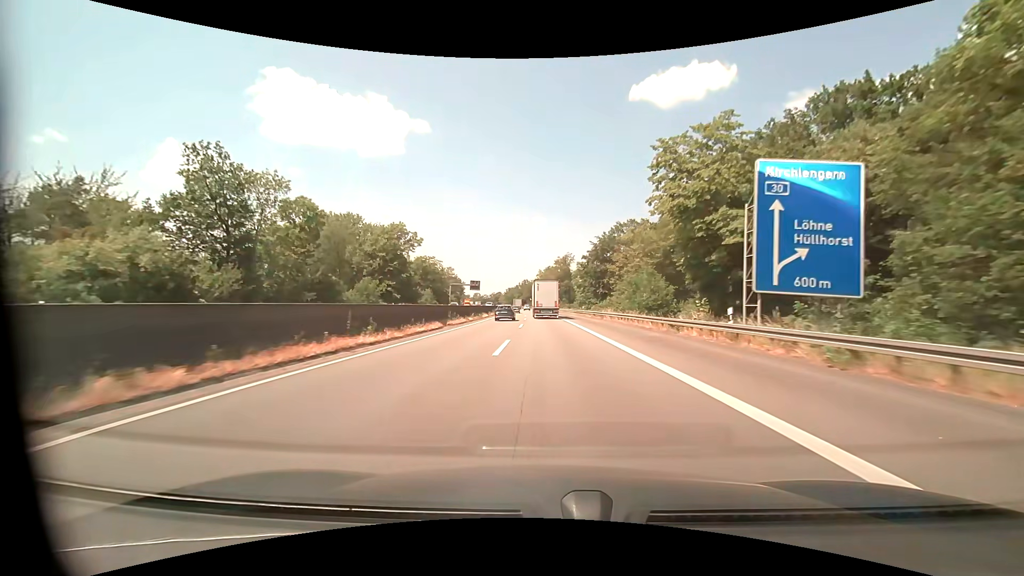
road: motorway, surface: asphalt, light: Day
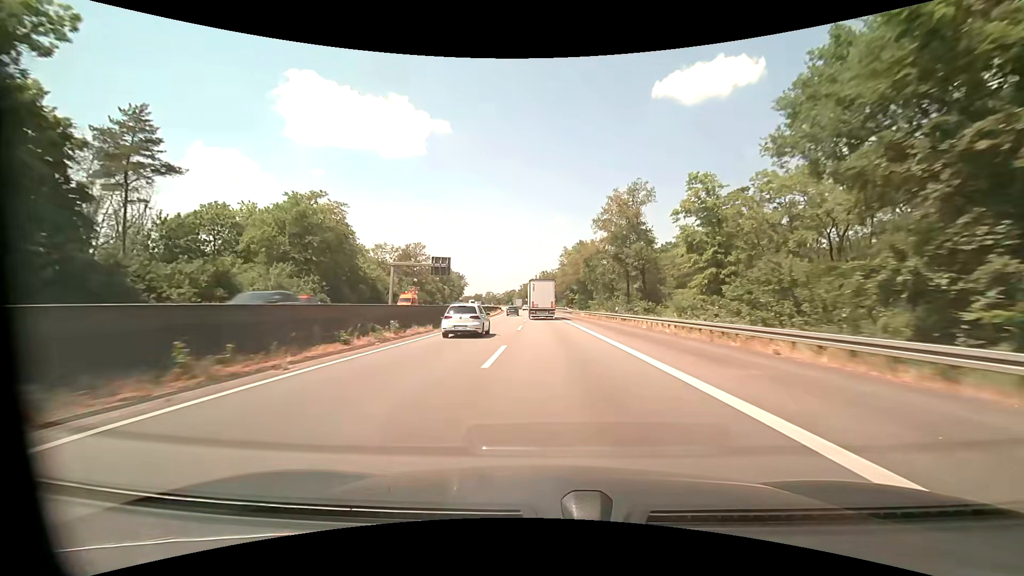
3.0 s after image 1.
(-1.6, +74.3) m; -3°
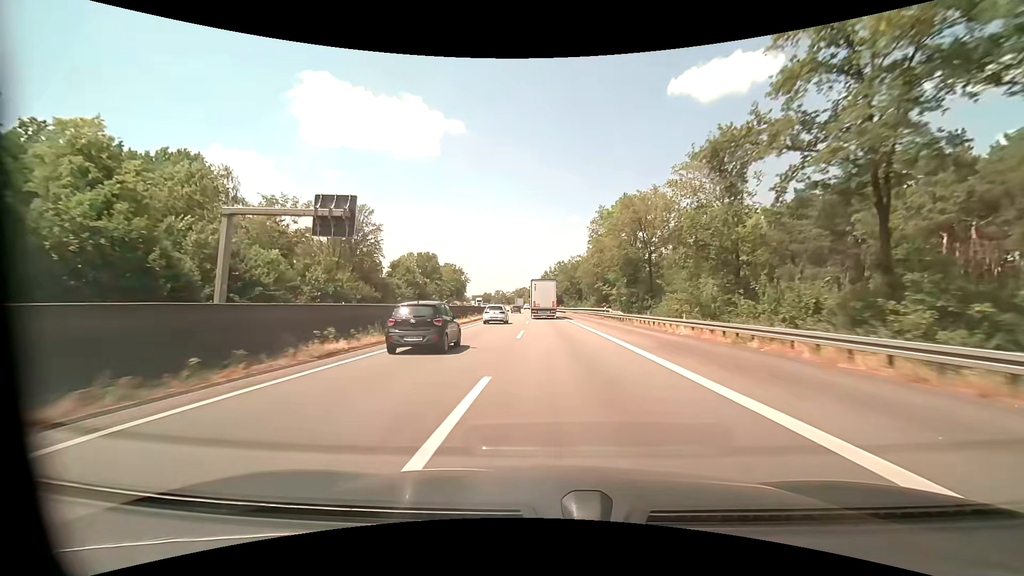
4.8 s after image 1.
(-0.5, +43.6) m; -2°
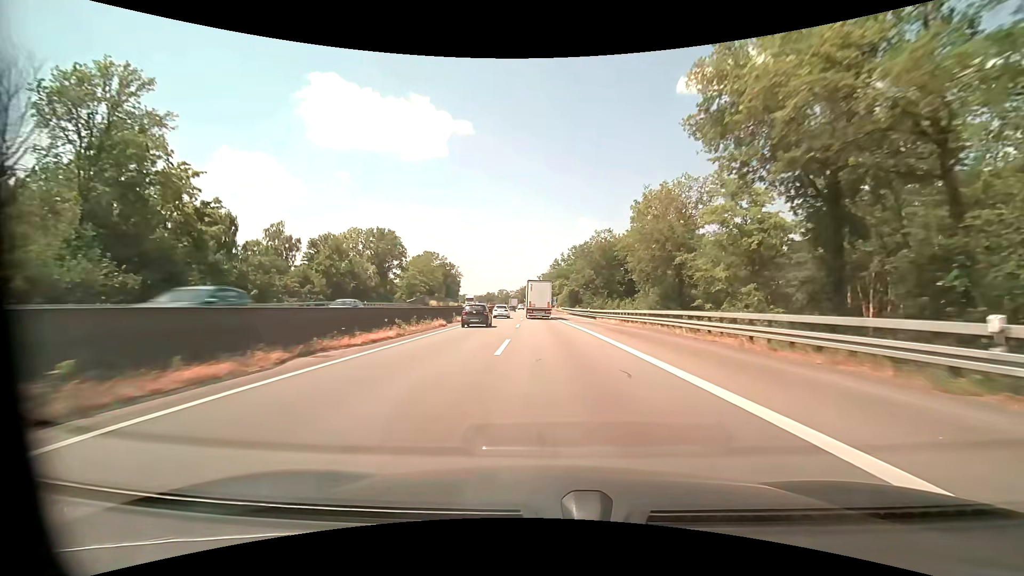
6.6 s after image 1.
(-0.3, +43.5) m; -1°
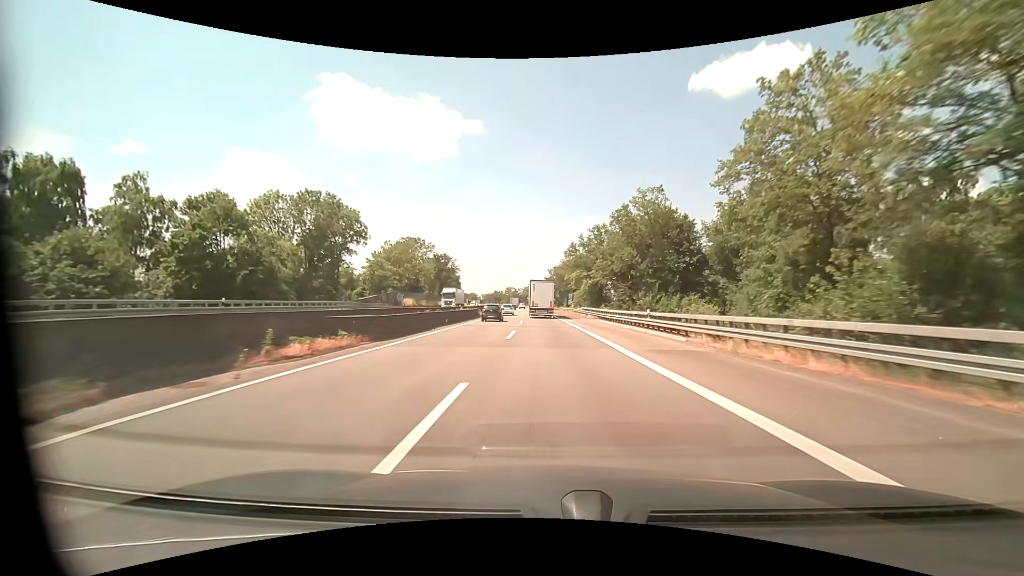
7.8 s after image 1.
(-0.2, +29.0) m; -1°
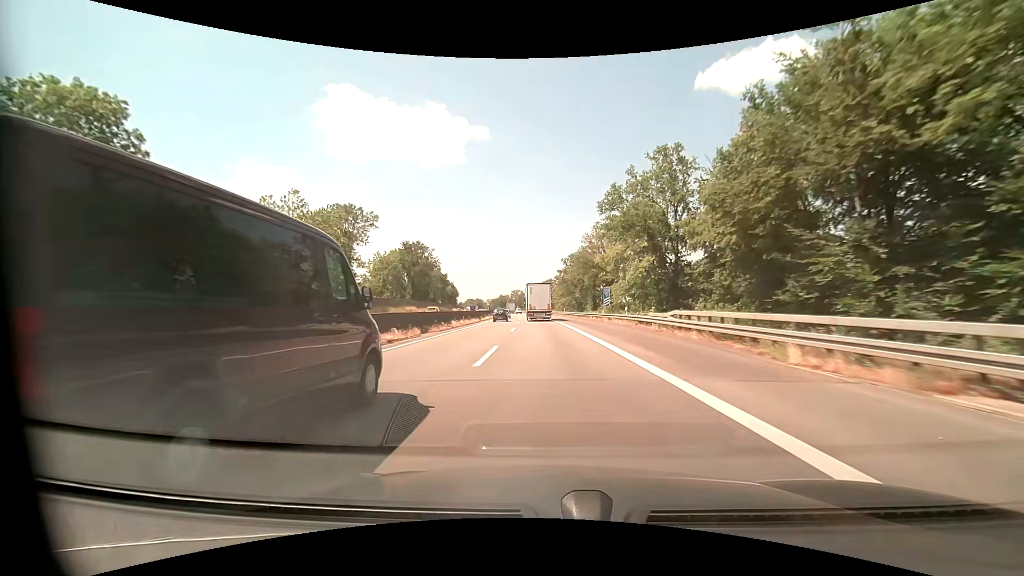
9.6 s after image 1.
(-0.4, +44.8) m; -1°
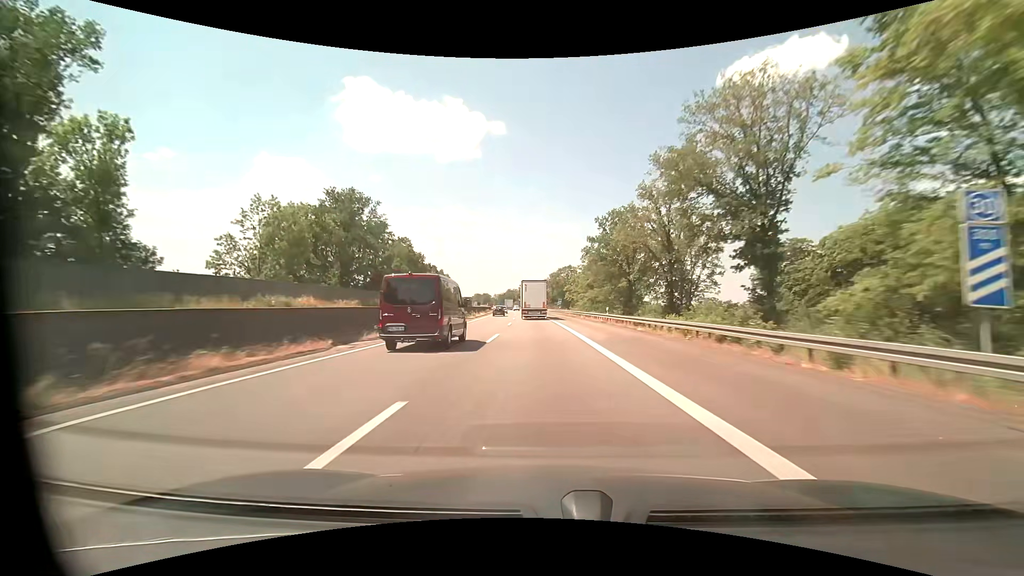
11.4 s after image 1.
(-0.6, +47.0) m; -1°
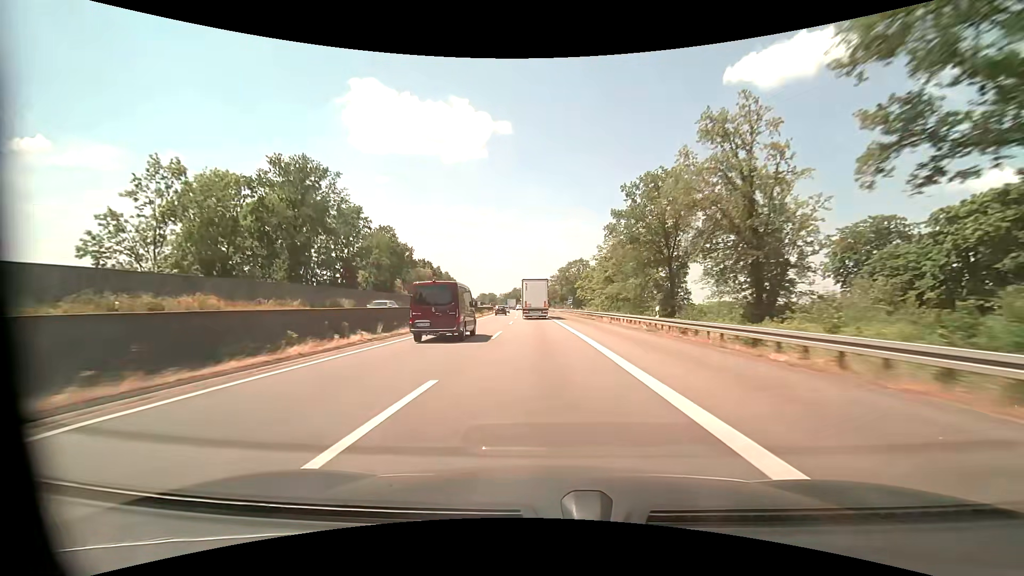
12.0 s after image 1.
(-0.1, +15.9) m; -1°
